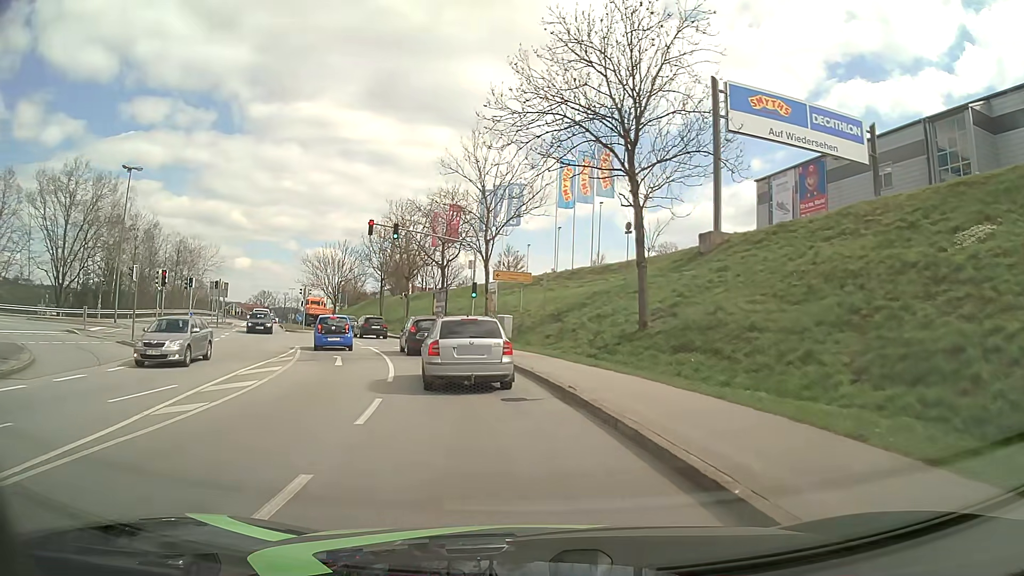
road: tertiary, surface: asphalt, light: Day
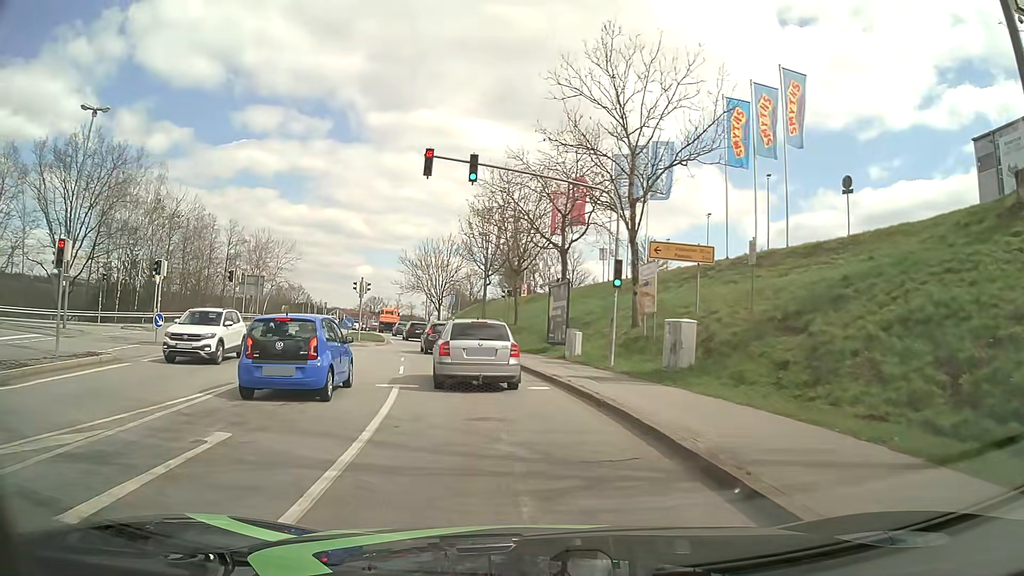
(-1.9, +16.8) m; -11°
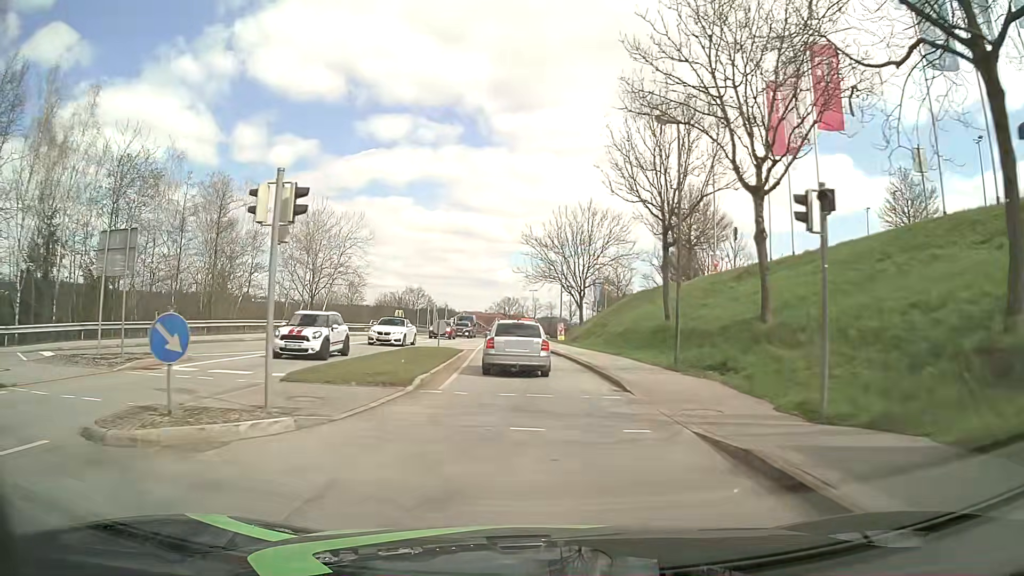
(-3.2, +27.4) m; -12°
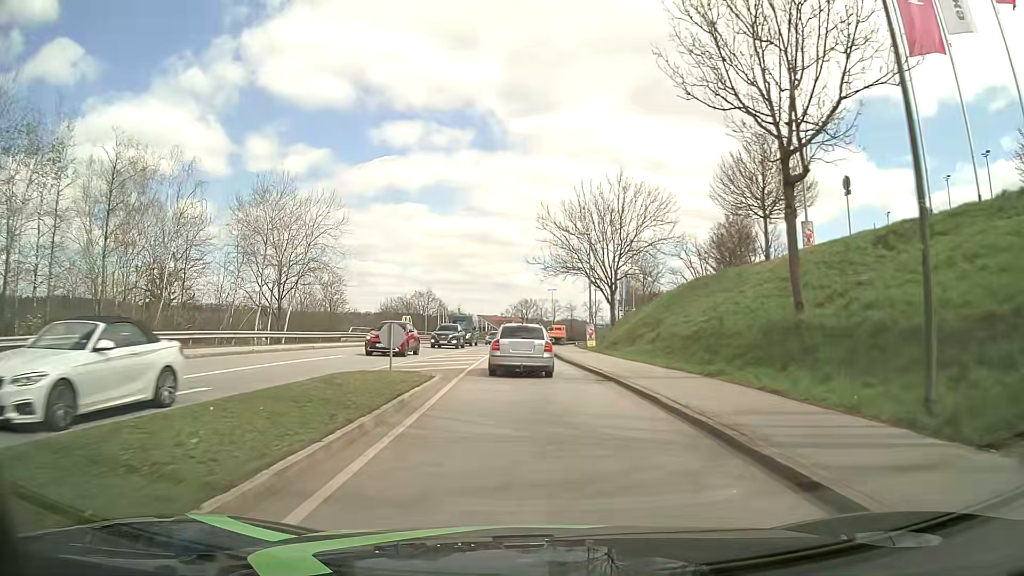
(-0.2, +13.1) m; -2°
